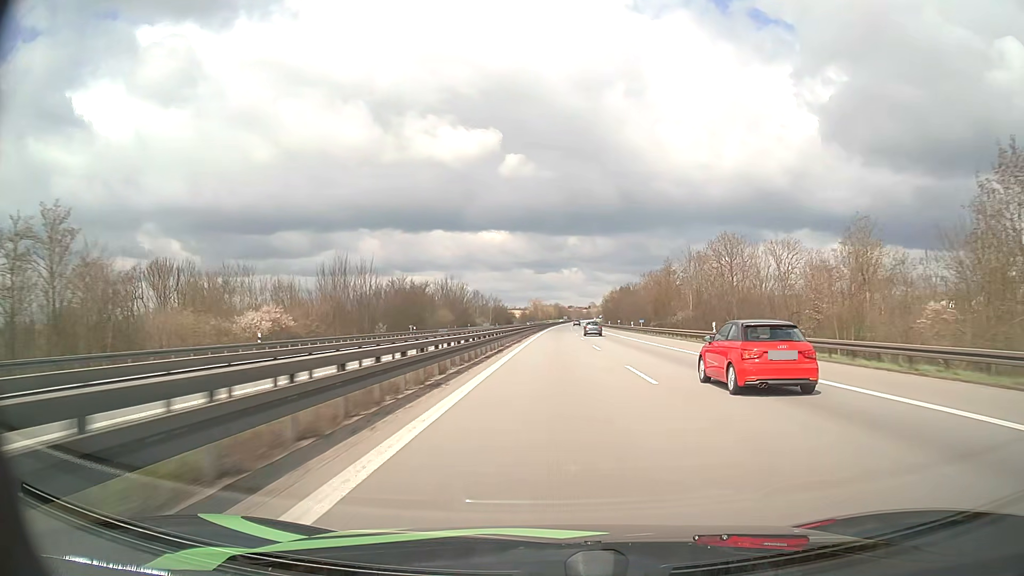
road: motorway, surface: asphalt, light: Day
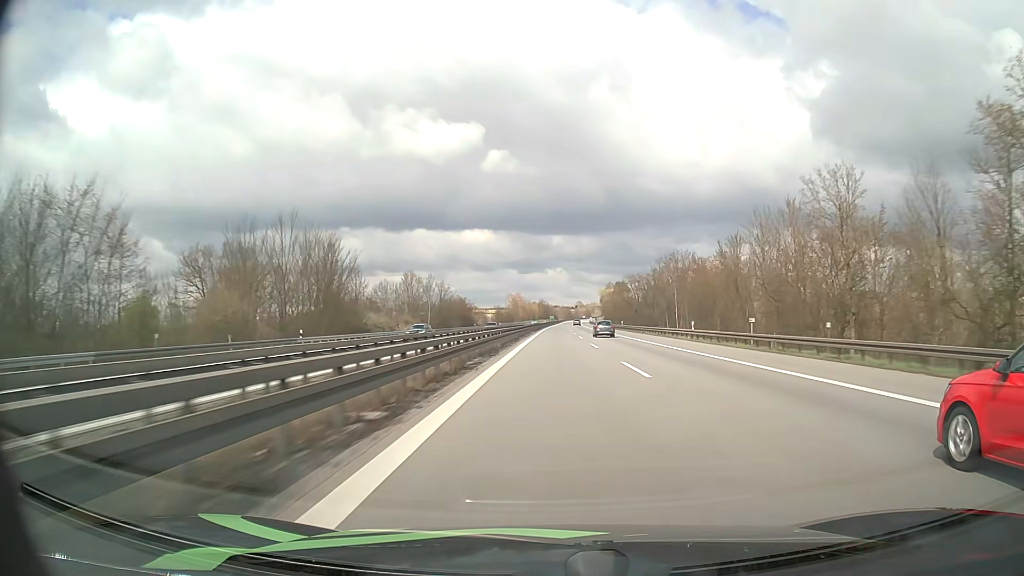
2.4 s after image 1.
(+0.8, +89.2) m; +1°
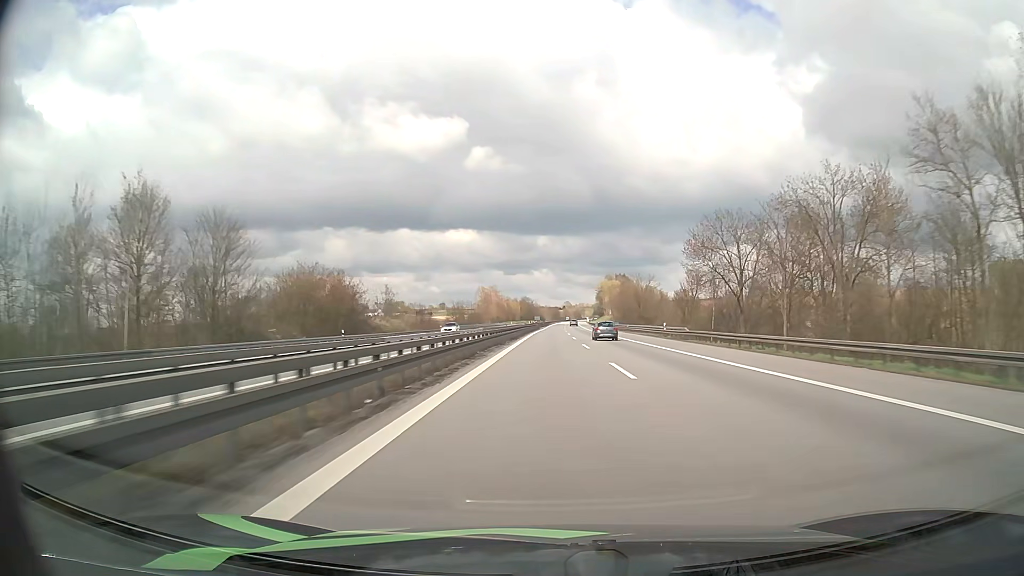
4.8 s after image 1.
(+1.2, +90.9) m; +1°
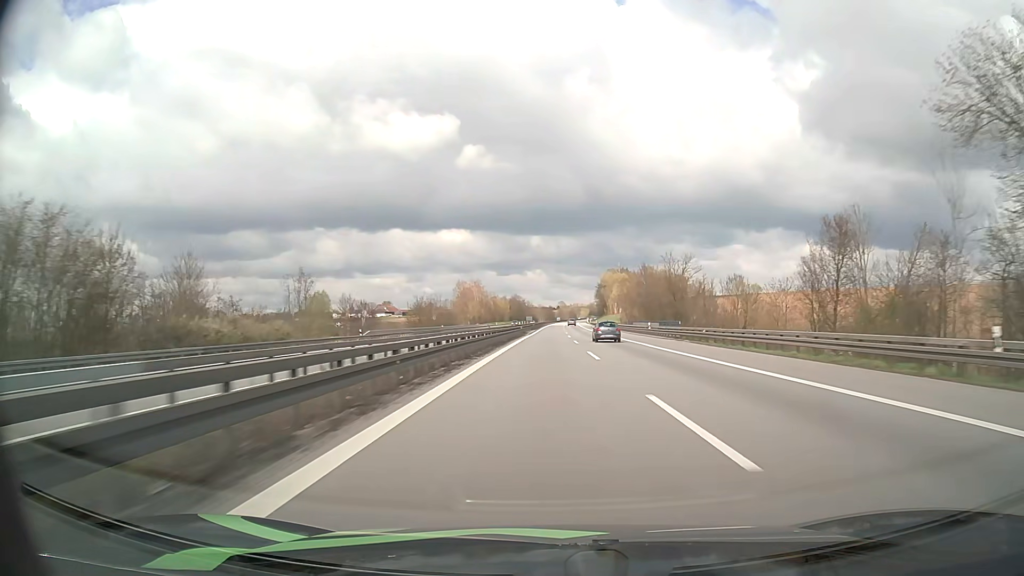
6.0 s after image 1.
(+0.2, +46.1) m; +1°
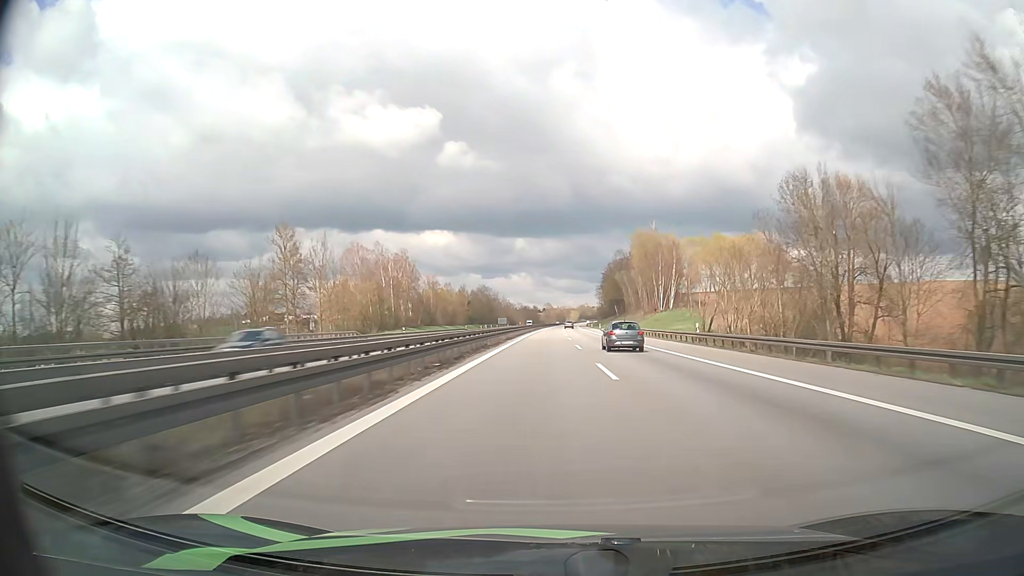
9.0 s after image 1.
(+1.1, +117.7) m; +1°
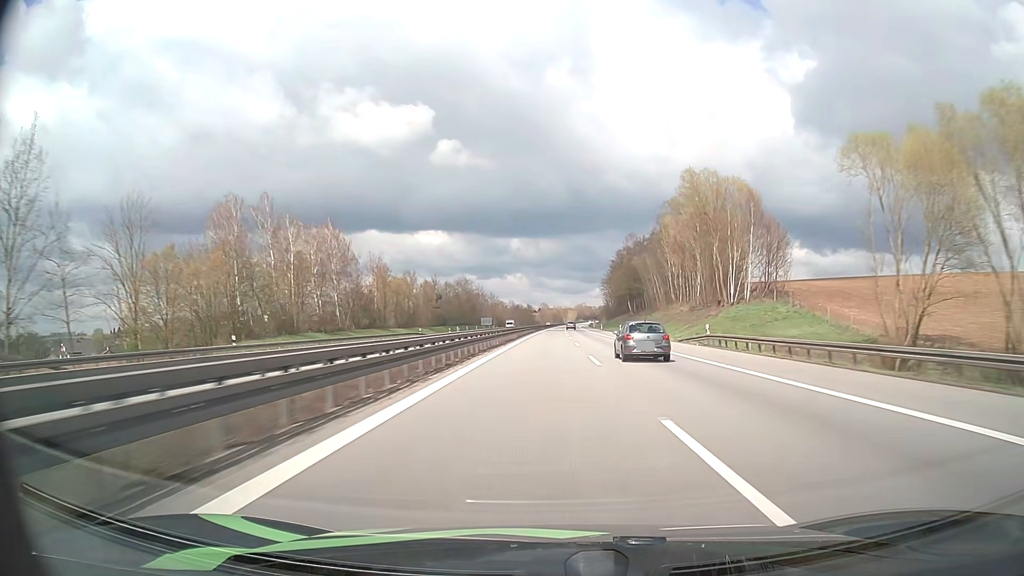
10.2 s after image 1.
(+0.2, +48.6) m; 0°
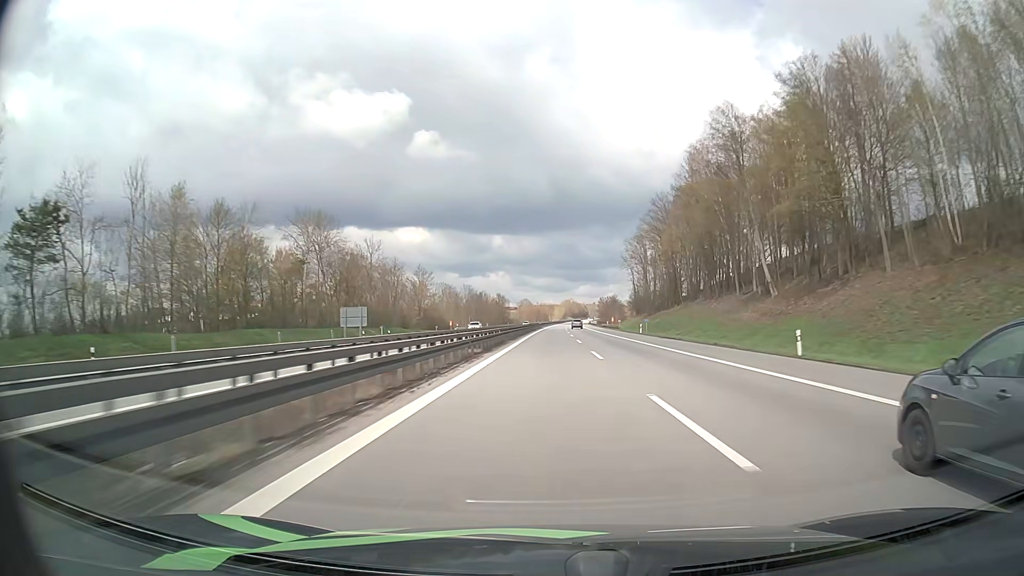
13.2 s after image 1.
(+1.3, +124.1) m; +1°
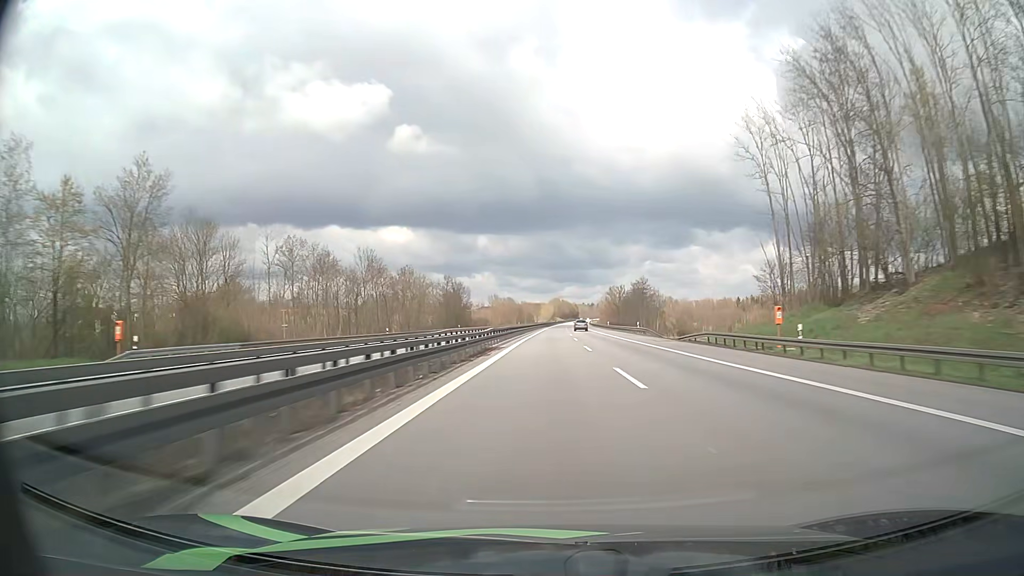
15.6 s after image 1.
(+0.9, +101.5) m; +1°
(0, +10) (0, +20) (0, +30) (0, +40) (0, +50) (0, +60) (+1, +70) (+1, +80) (+1, +90) (+1, +100) m
